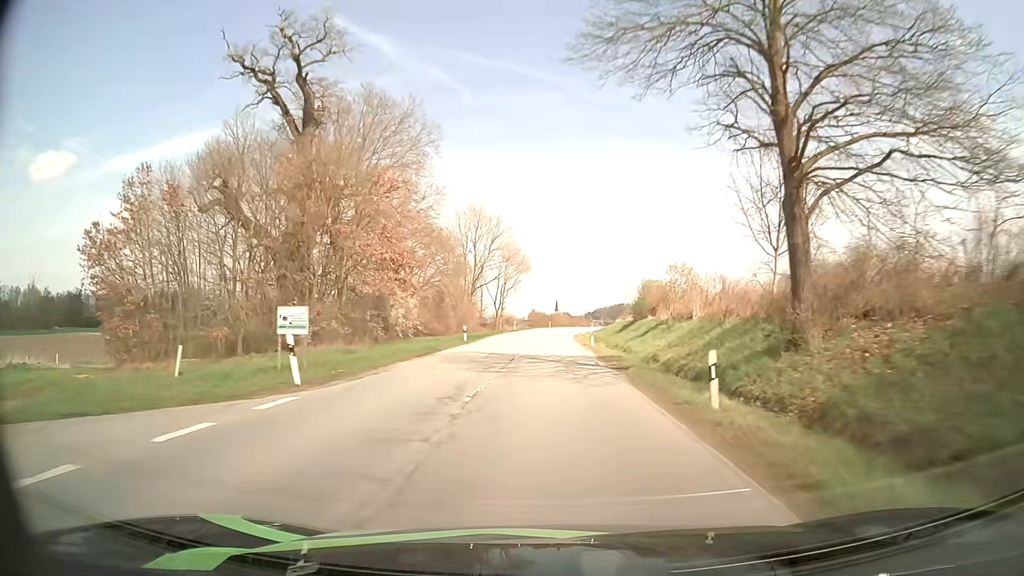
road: secondary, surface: asphalt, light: Day
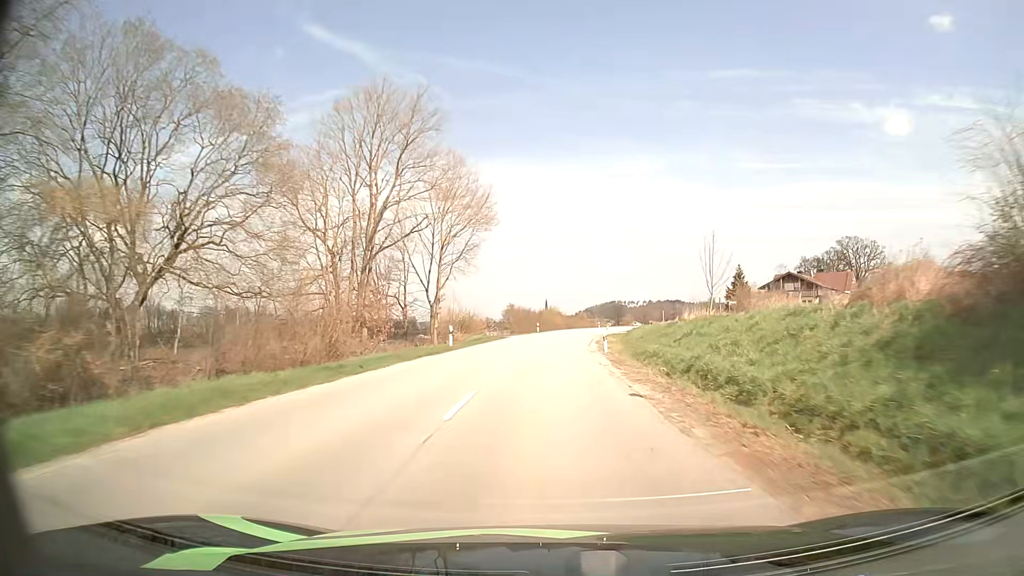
(+0.6, +48.4) m; +1°
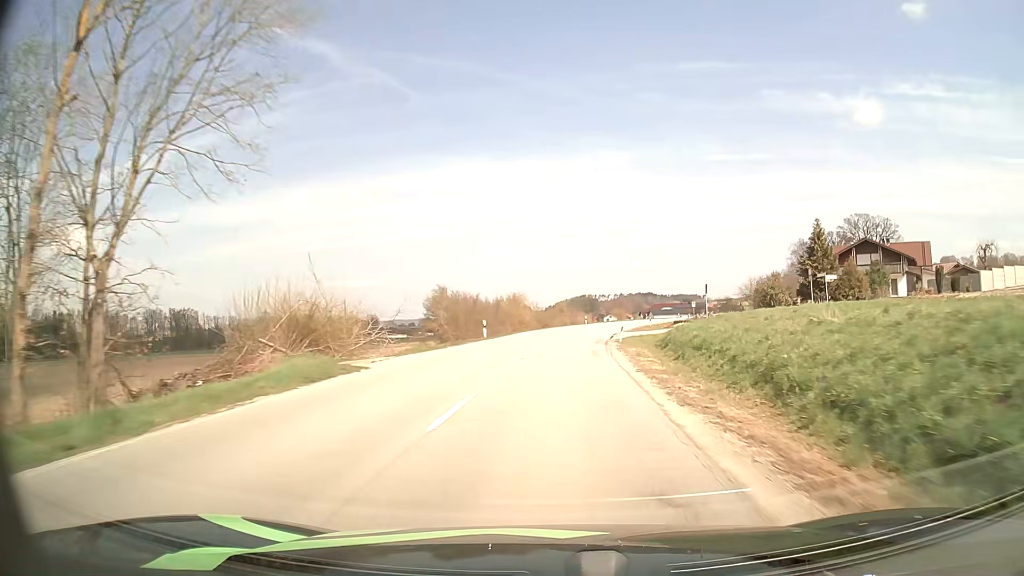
(+0.6, +36.5) m; +3°
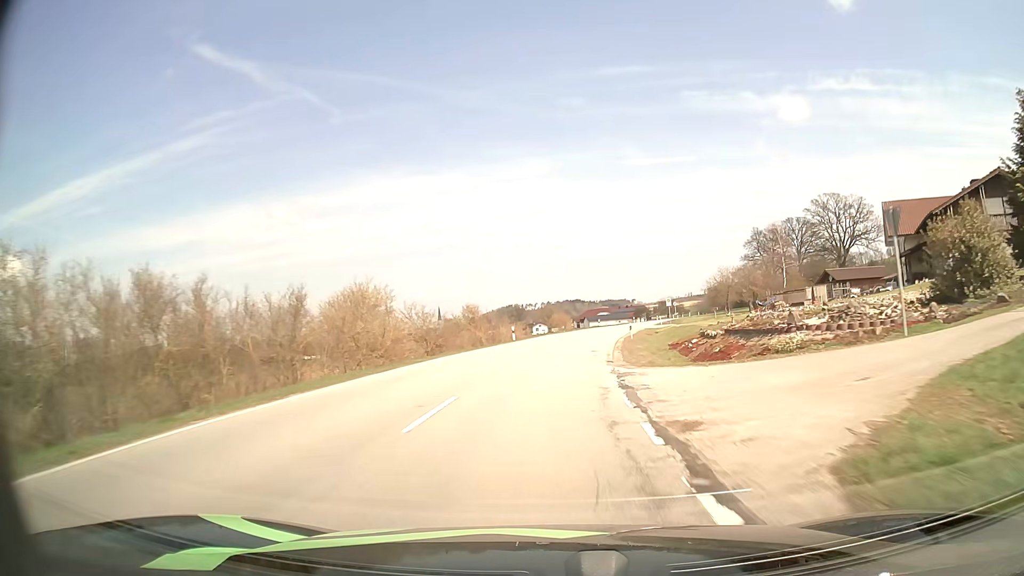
(+1.7, +35.7) m; +6°
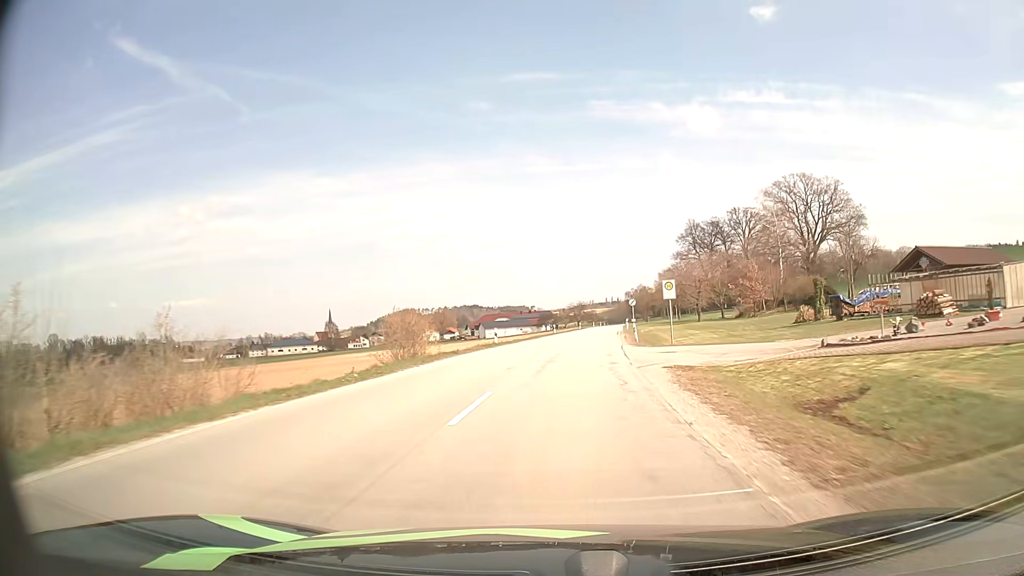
(+3.4, +47.5) m; +9°
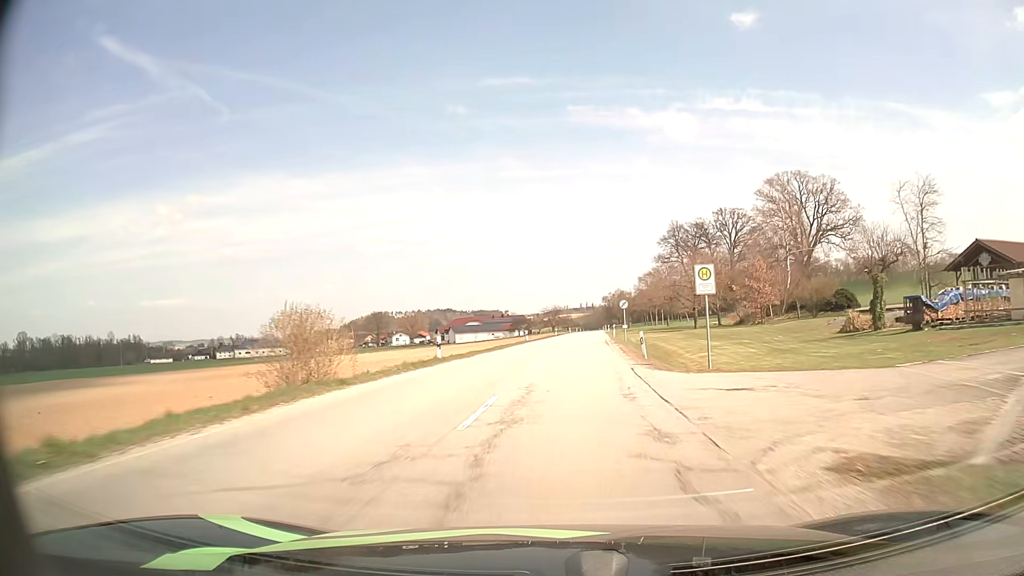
(+0.2, +12.0) m; +2°
(0, +10) (+1, +20) (+1, +30) (+2, +40) (+3, +50) (+4, +60) (+5, +70) (+5, +80) (+6, +90) (+7, +100) m
